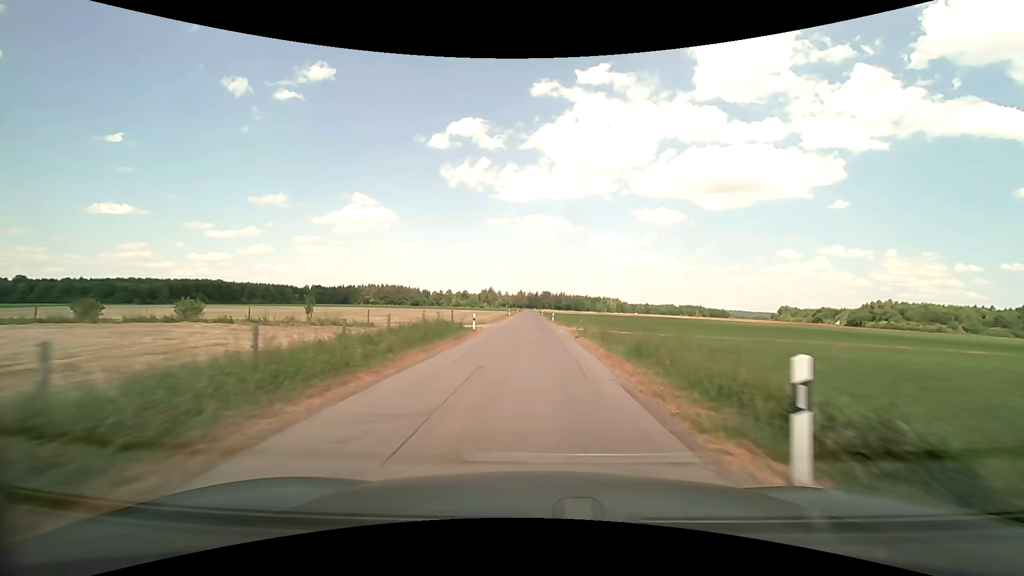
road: unclassified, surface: asphalt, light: Day
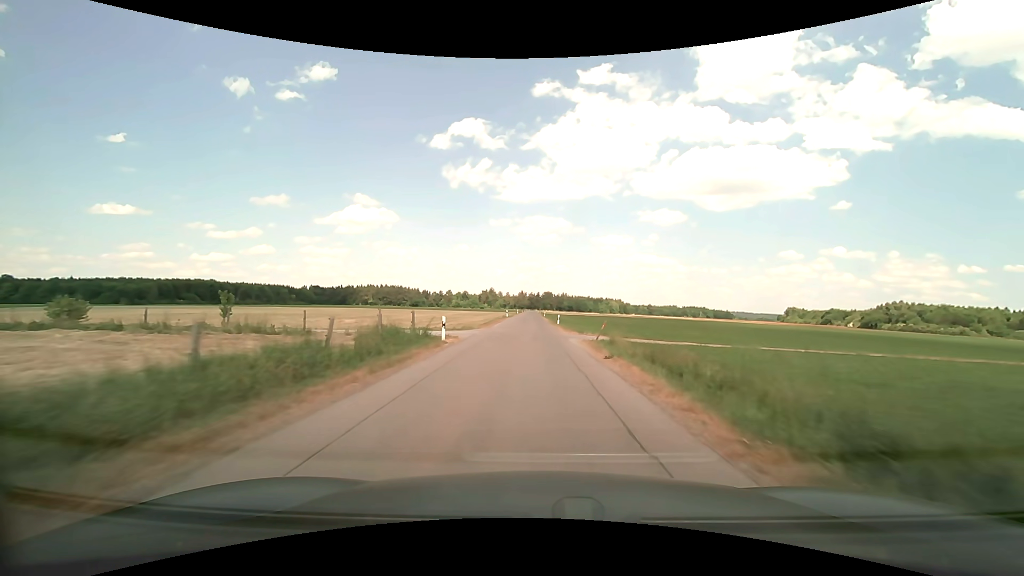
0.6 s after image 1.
(0.0, +10.3) m; 0°
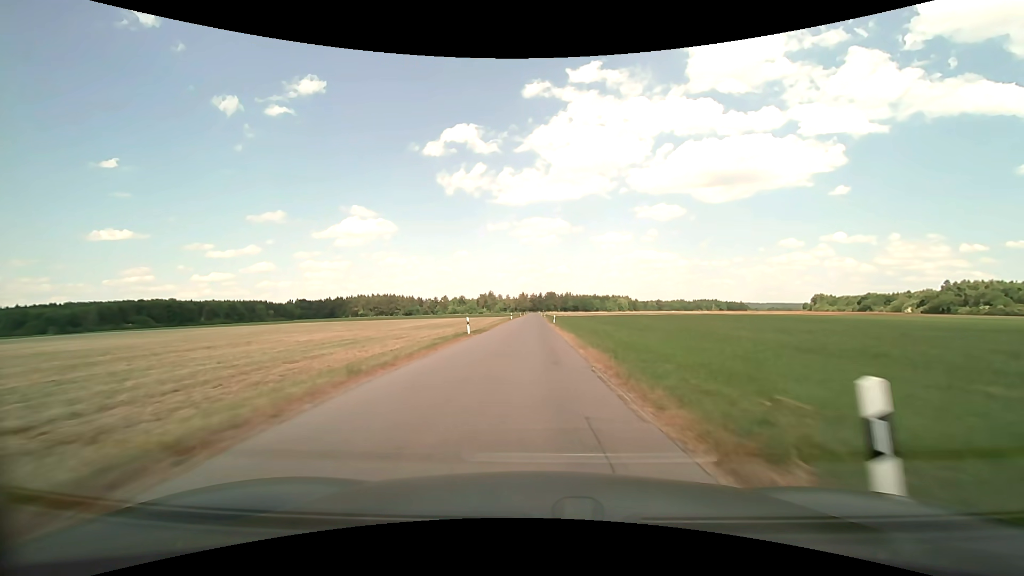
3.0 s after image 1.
(-0.1, +42.2) m; 0°
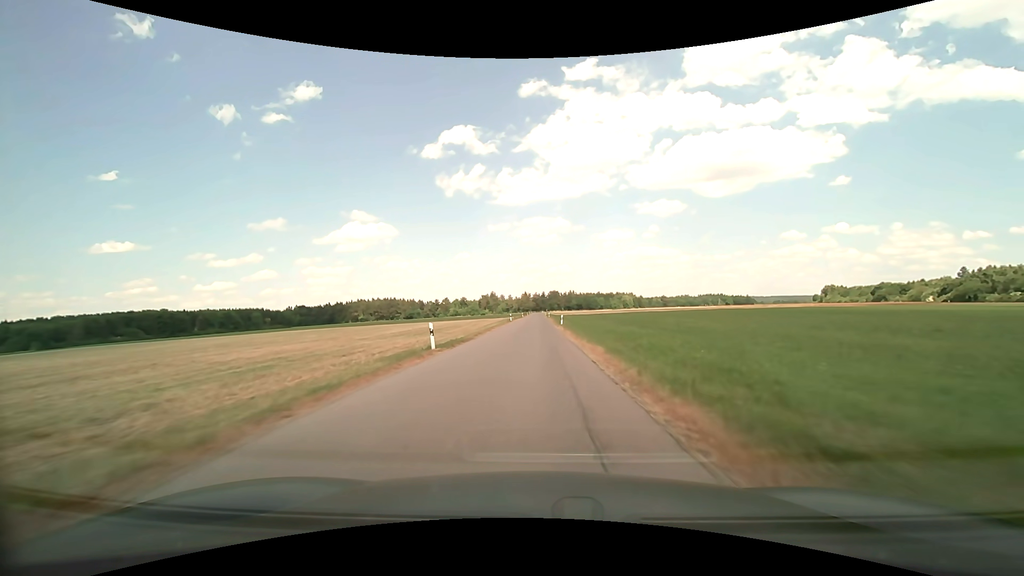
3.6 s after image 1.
(0.0, +10.6) m; 0°
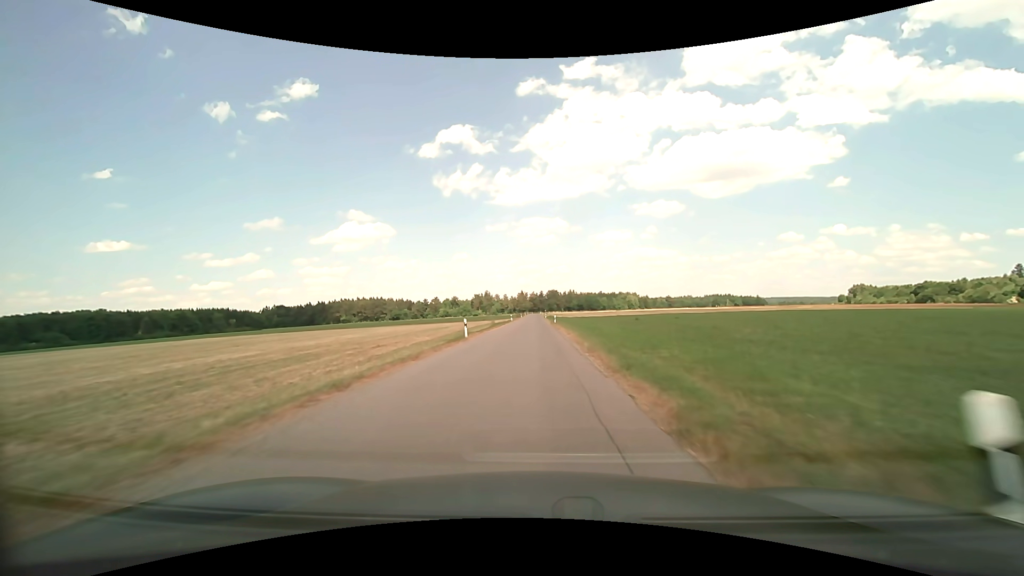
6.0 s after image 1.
(0.0, +42.9) m; 0°
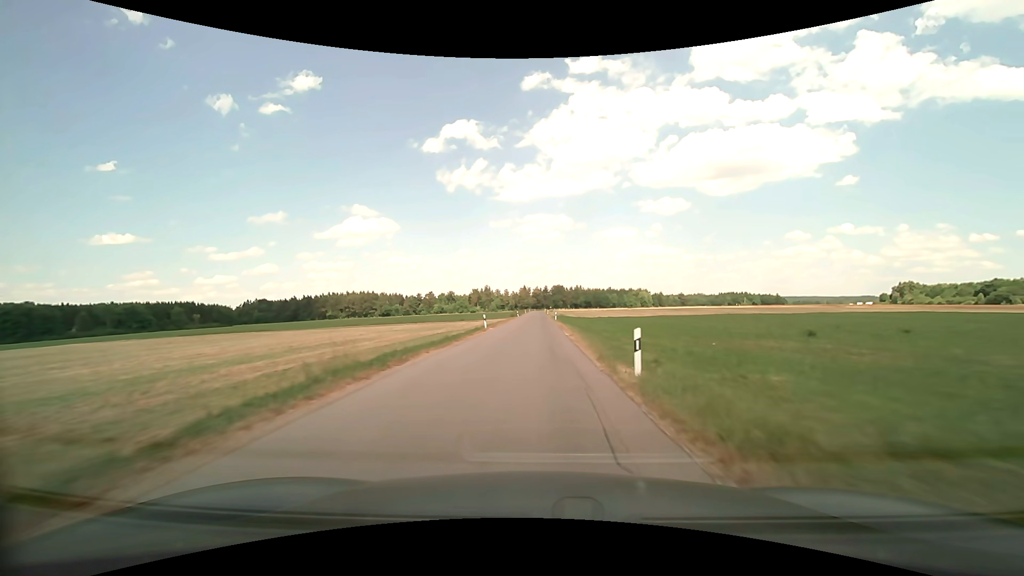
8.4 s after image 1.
(-0.2, +43.3) m; 0°
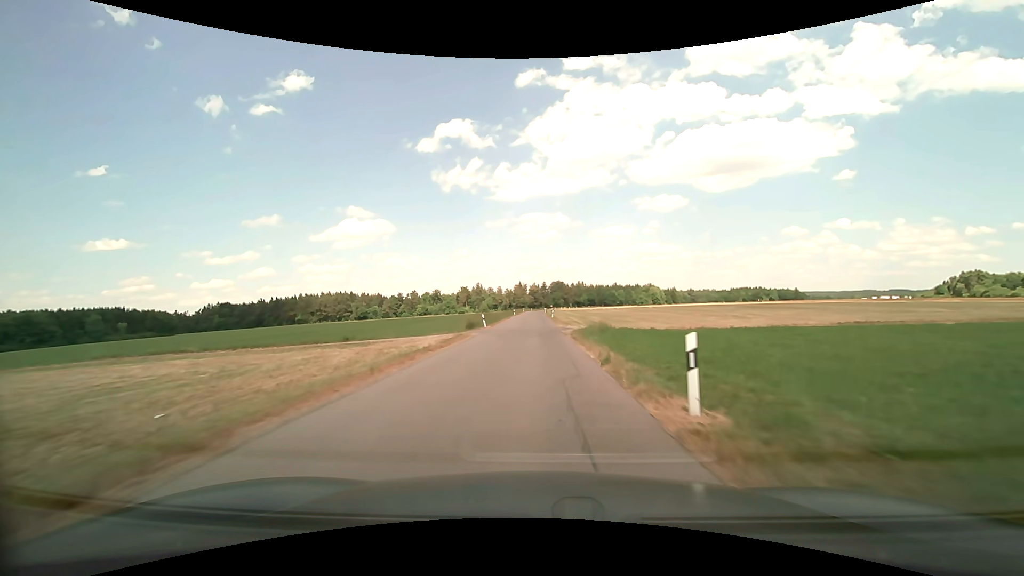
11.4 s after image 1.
(0.0, +54.8) m; 0°
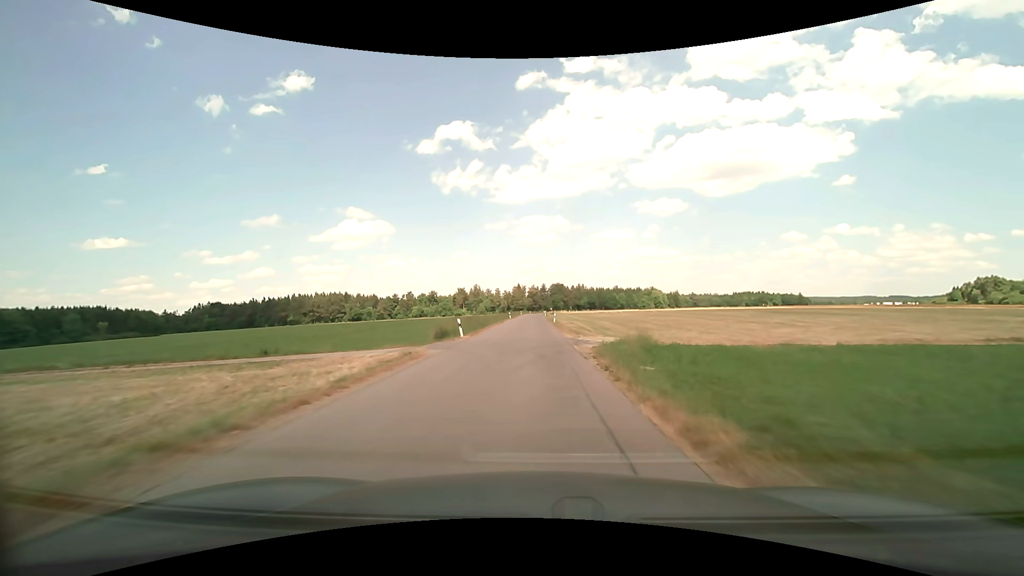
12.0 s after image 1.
(0.0, +11.1) m; 0°
(0, +10) (0, +20) (0, +30) (0, +40) (0, +50) (0, +60) (0, +70) (0, +80) (0, +90) (0, +100) m
